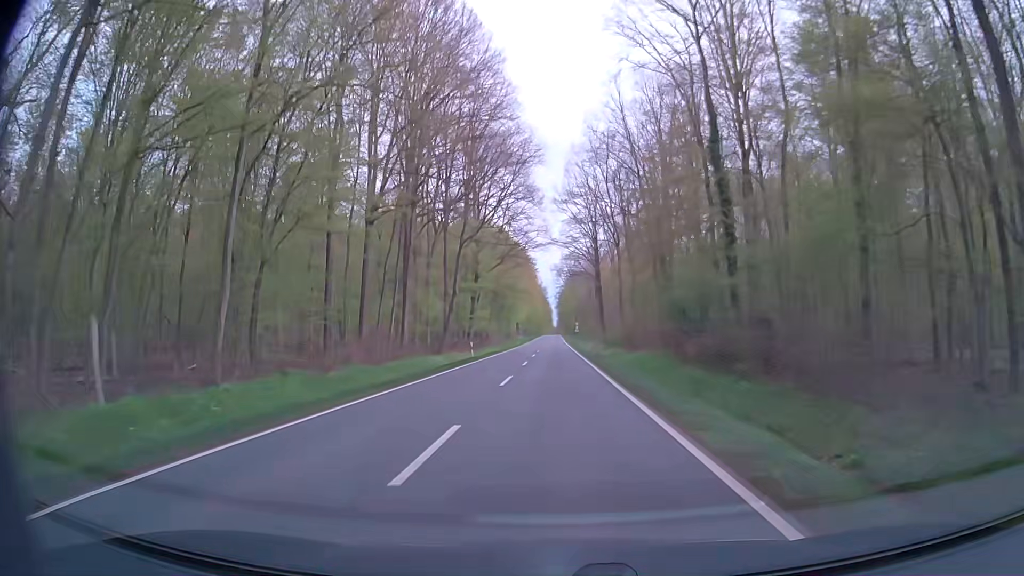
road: secondary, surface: asphalt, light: Day
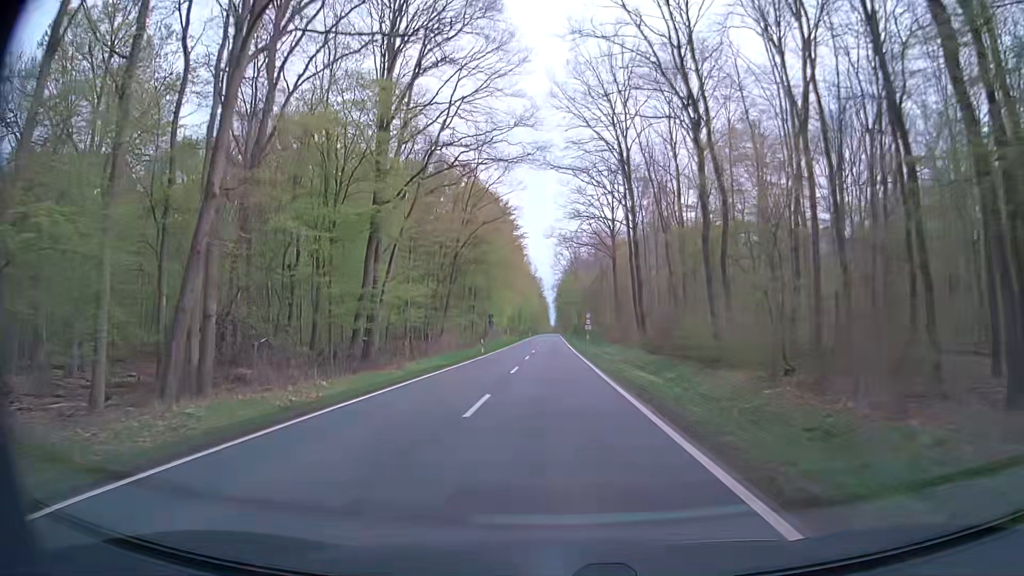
(+0.1, +43.1) m; 0°
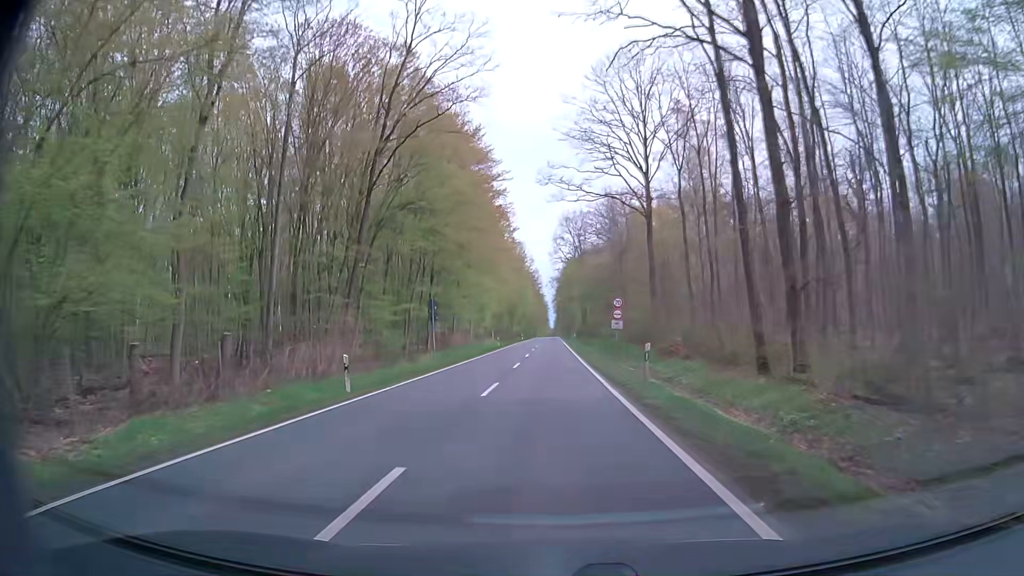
(+0.1, +32.2) m; 0°
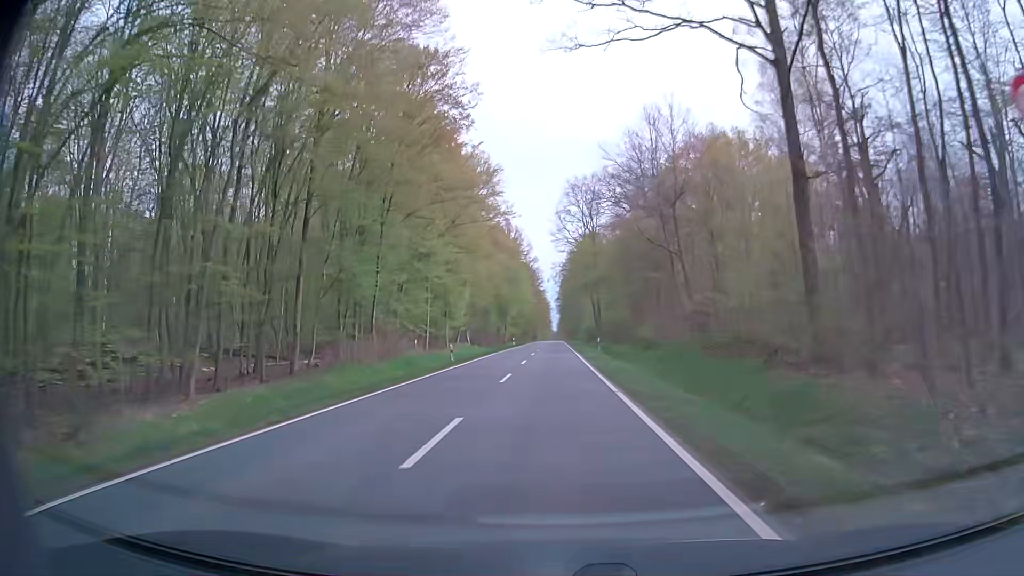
(-0.1, +32.1) m; 0°
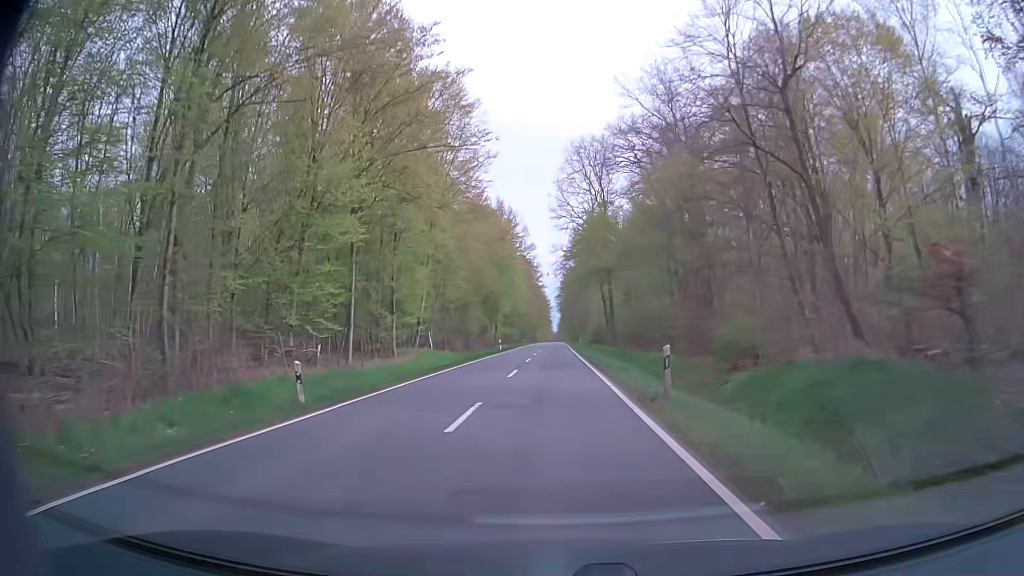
(0.0, +21.4) m; 0°
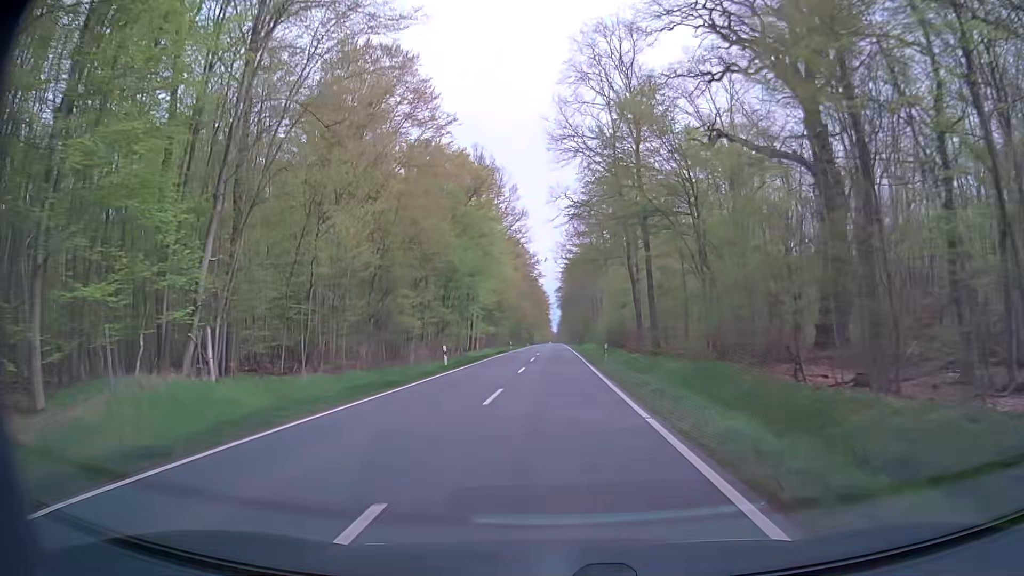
(-0.1, +32.2) m; 0°
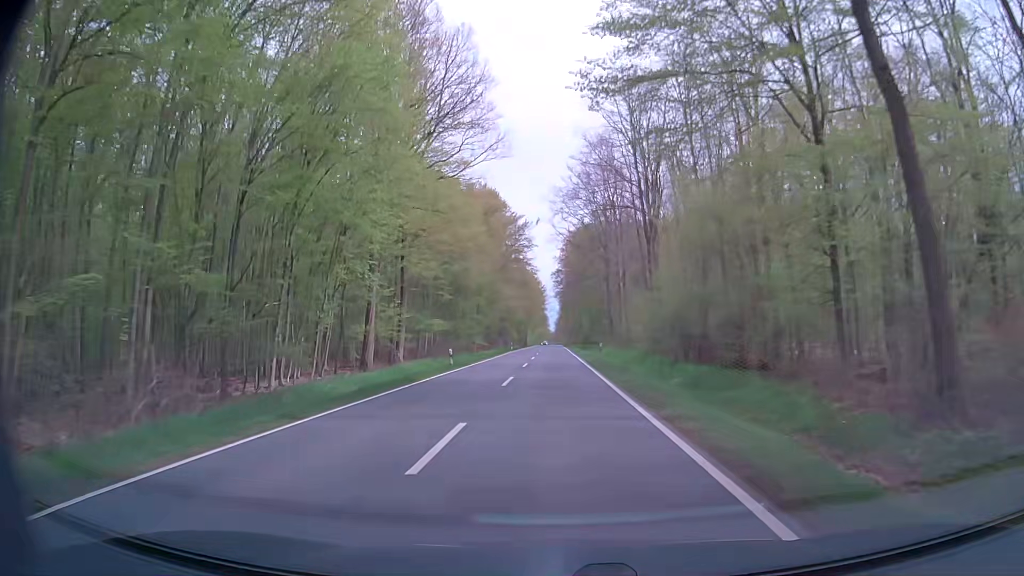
(-0.2, +42.9) m; 0°
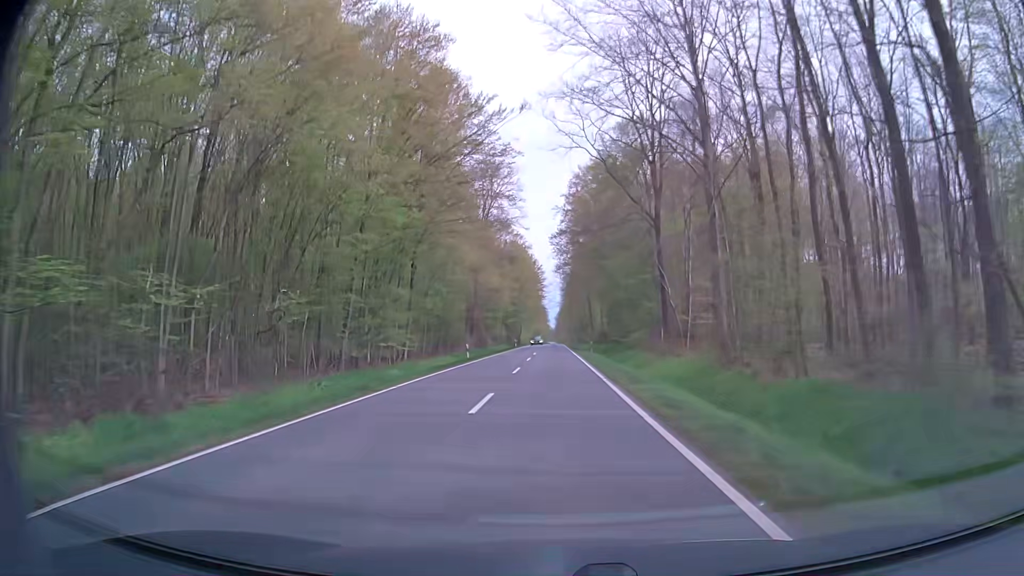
(0.0, +43.0) m; 0°
(0, +10) (0, +20) (0, +30) (0, +40) (0, +50) (0, +60) (0, +70) (0, +80) (0, +90) (0, +100) m
